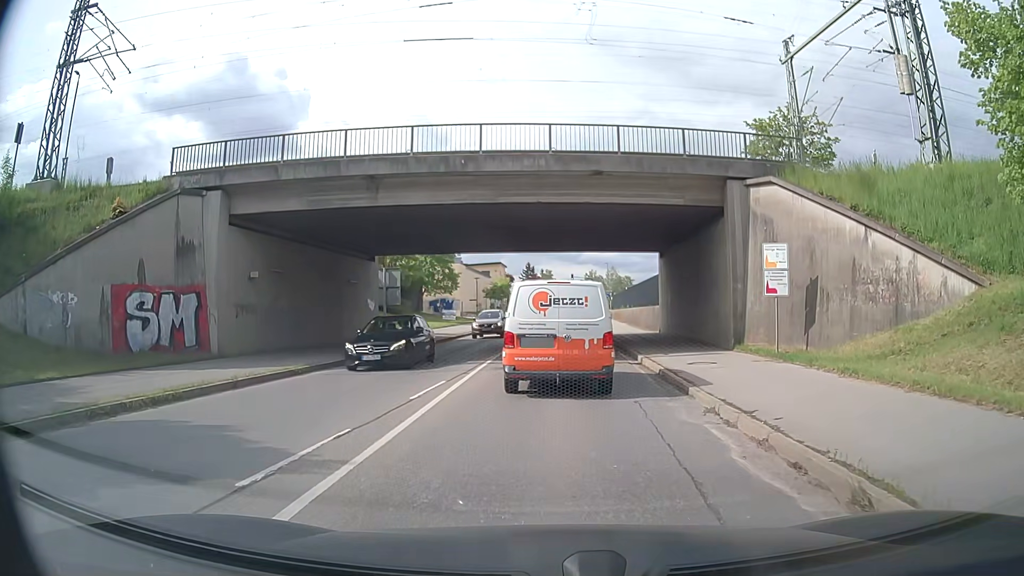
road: secondary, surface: asphalt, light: Day
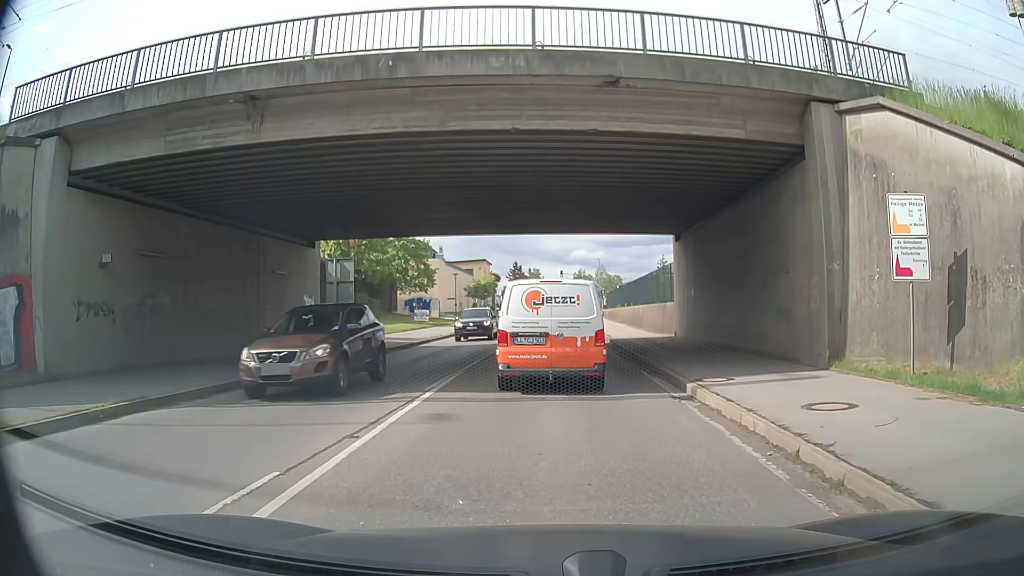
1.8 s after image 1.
(+0.1, +8.4) m; +1°
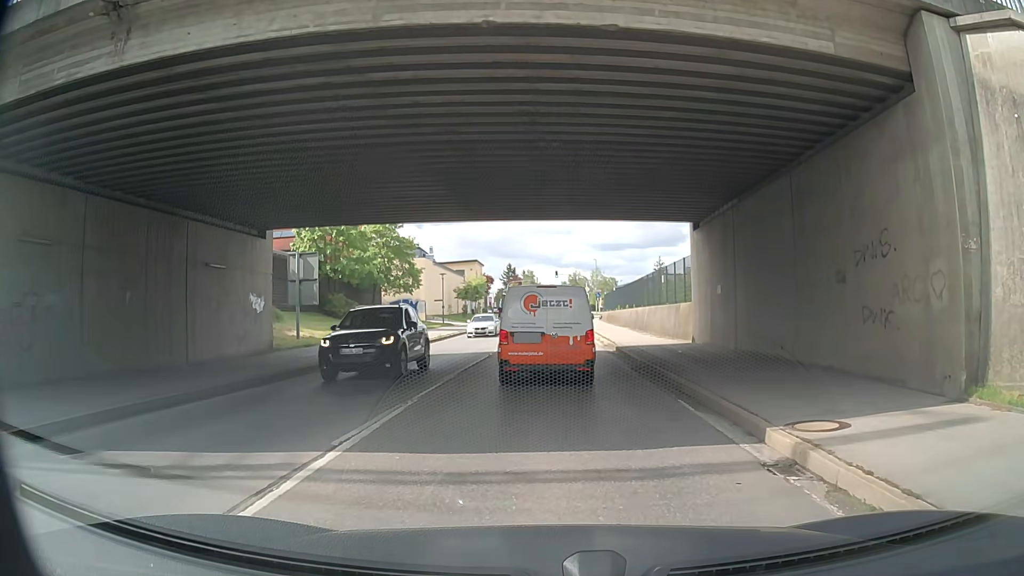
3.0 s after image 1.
(0.0, +5.1) m; 0°
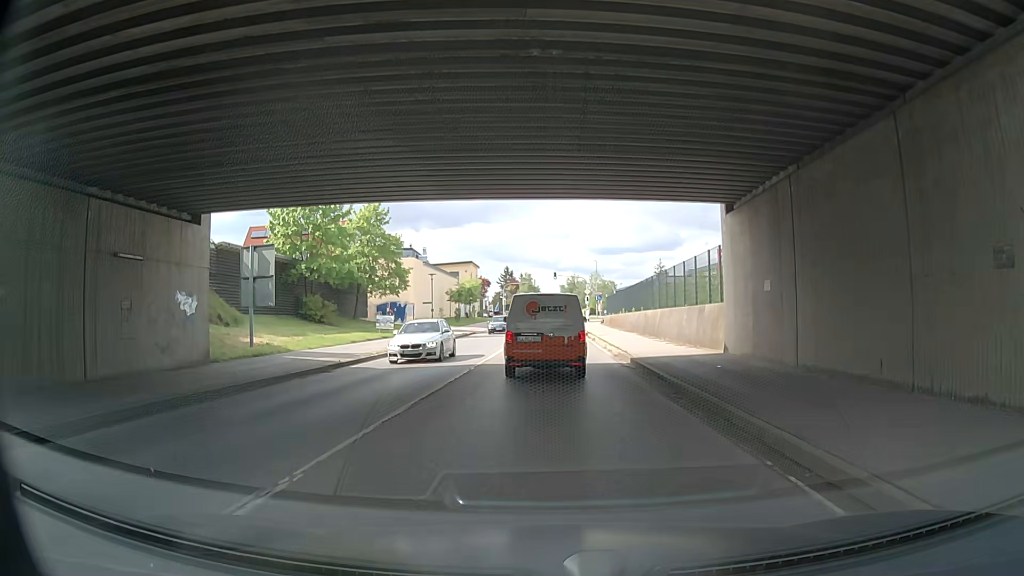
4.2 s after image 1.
(+0.1, +5.3) m; +1°
